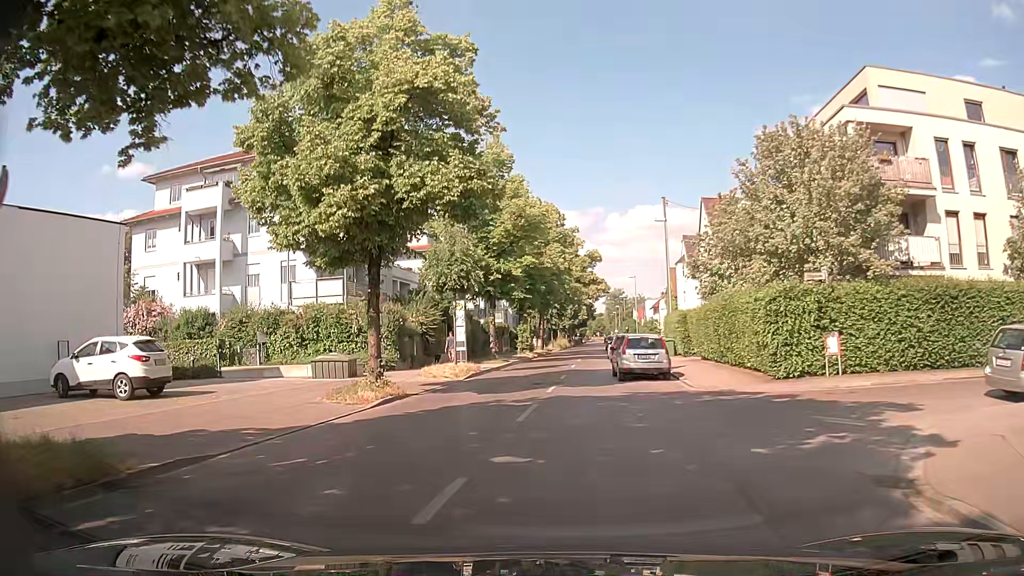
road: tertiary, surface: asphalt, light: Day
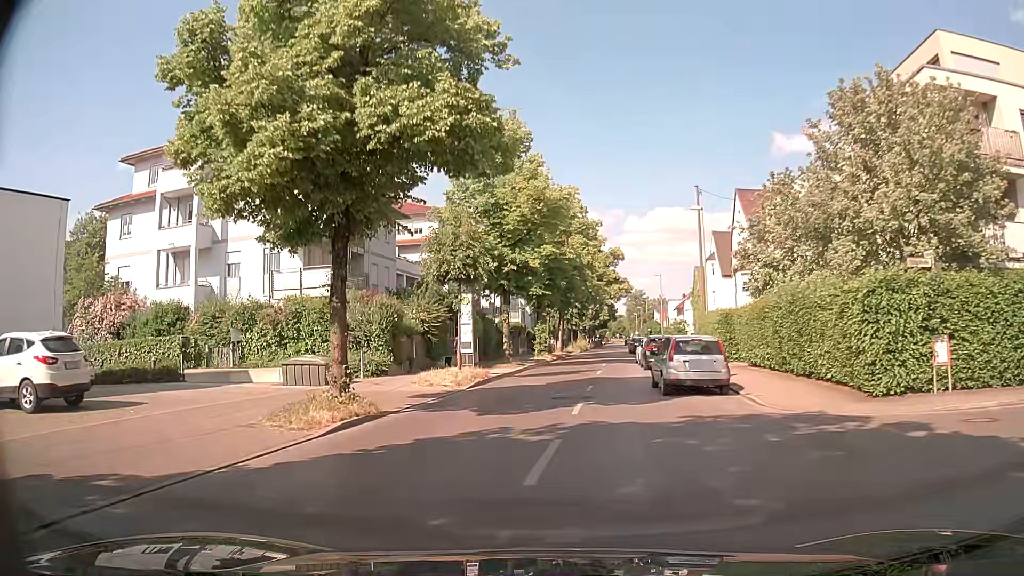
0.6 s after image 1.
(-0.1, +4.8) m; -1°
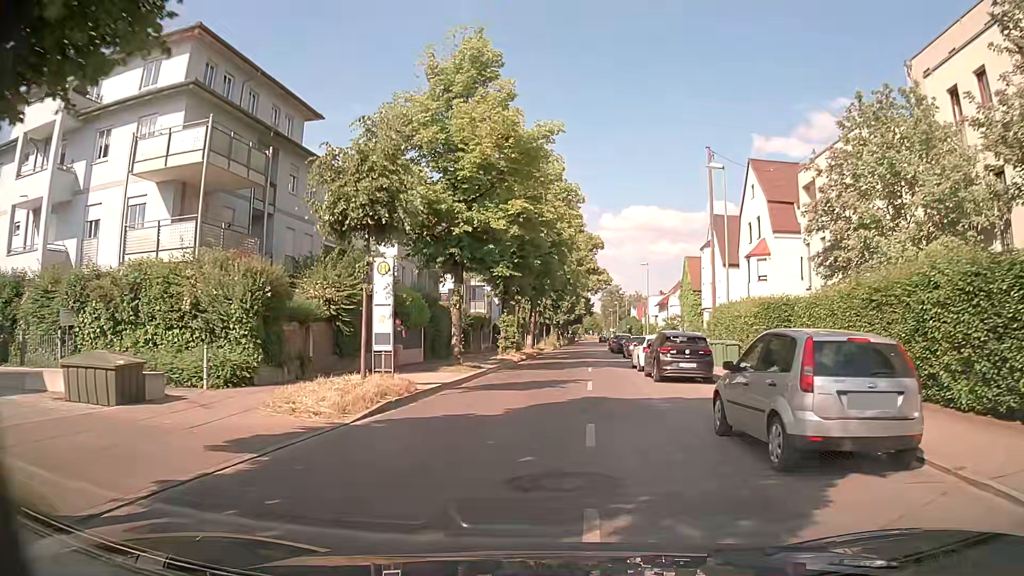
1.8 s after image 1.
(-0.1, +9.9) m; +1°
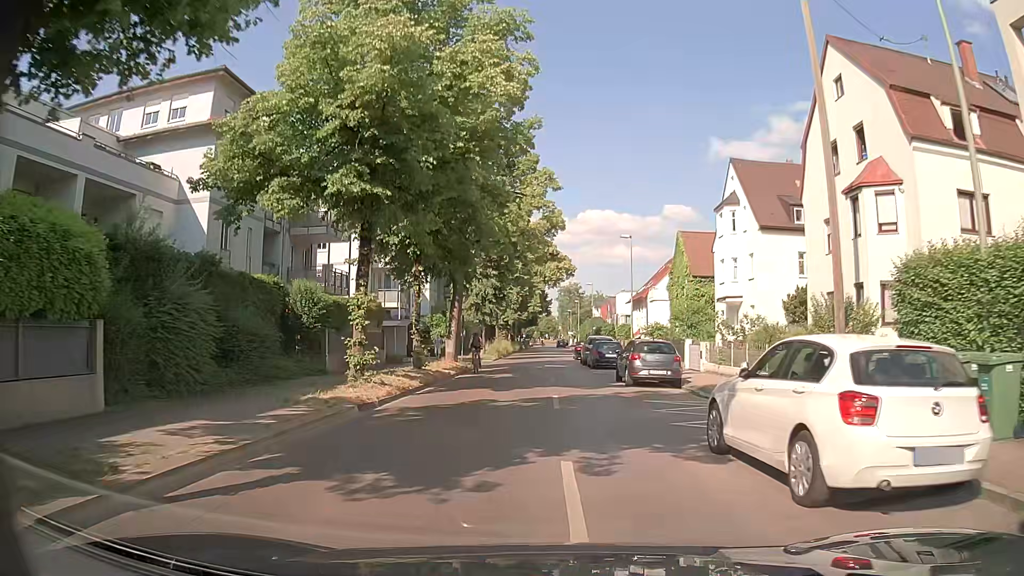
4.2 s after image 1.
(+1.1, +21.2) m; +4°
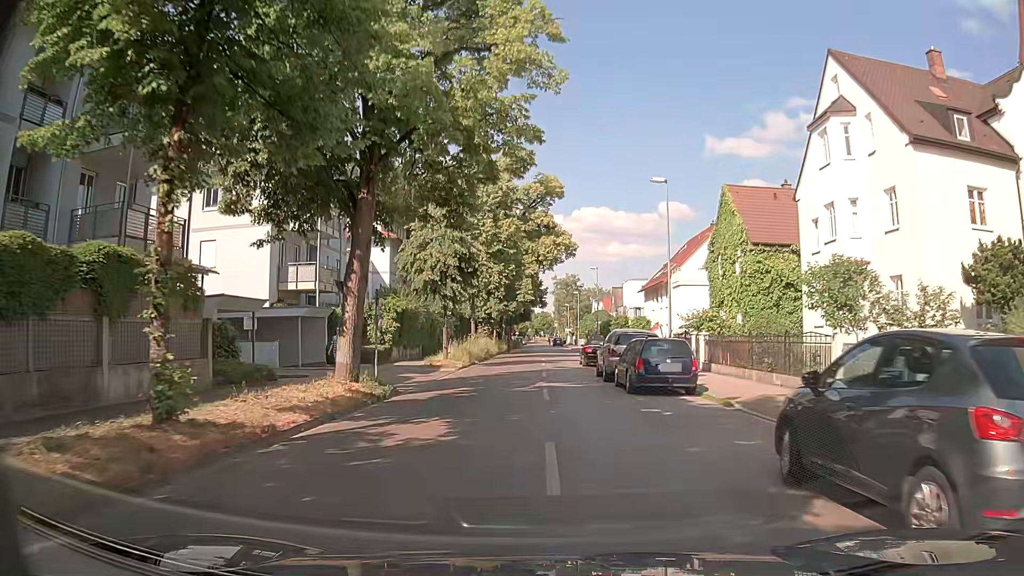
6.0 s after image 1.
(+0.2, +16.8) m; +1°
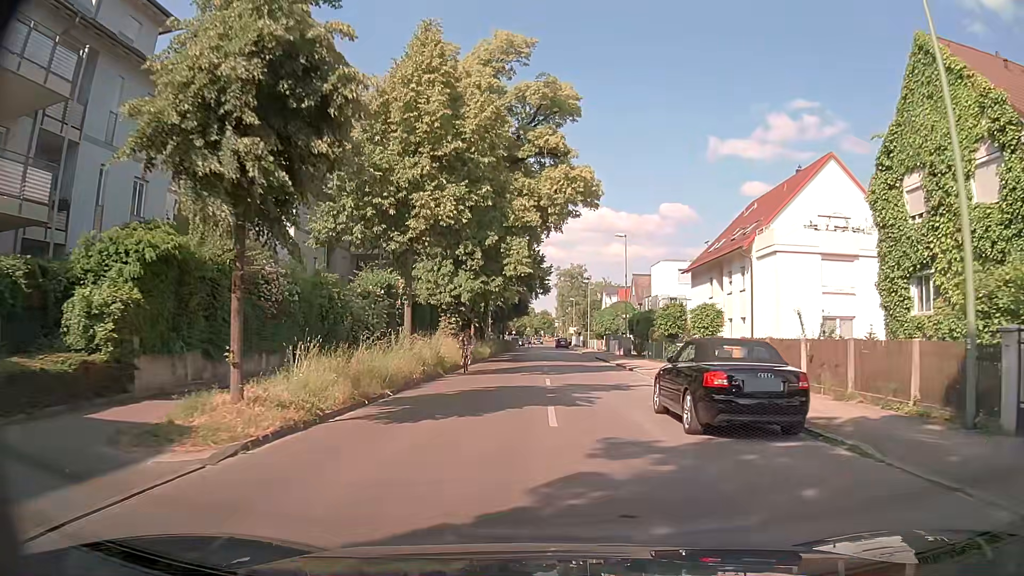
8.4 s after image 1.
(-0.5, +23.2) m; -1°
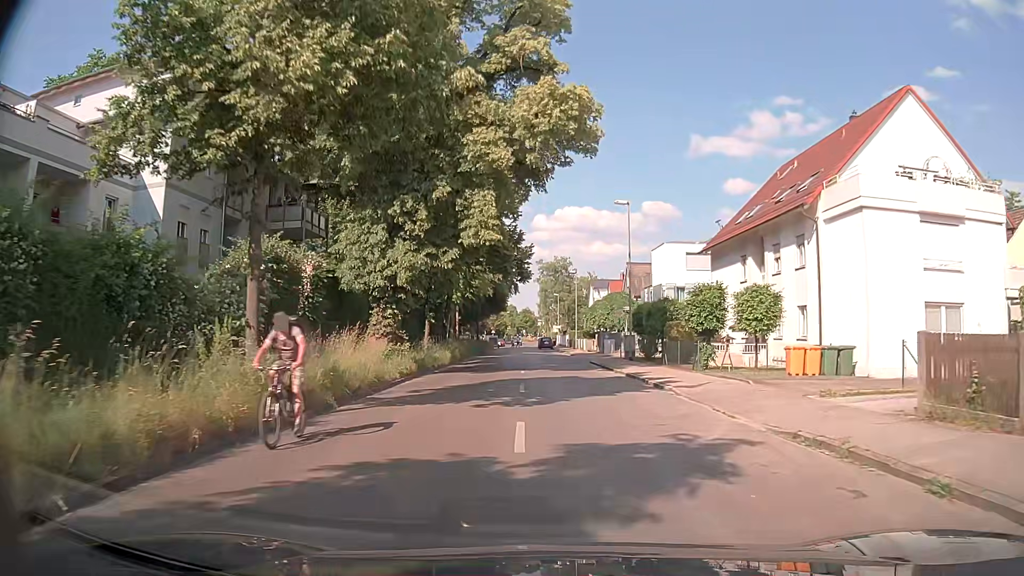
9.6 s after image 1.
(+0.2, +11.5) m; +1°
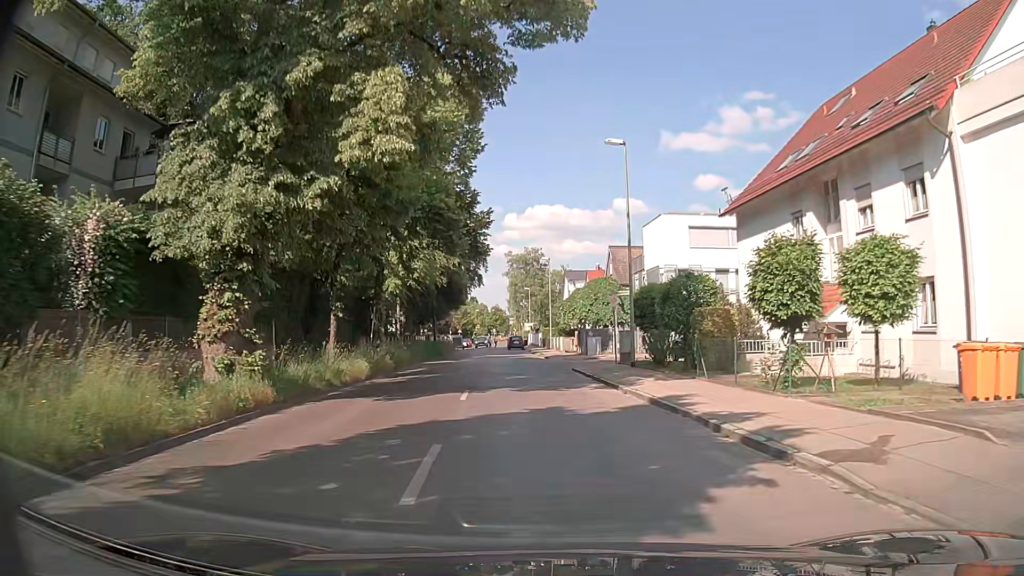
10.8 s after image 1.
(+0.4, +11.4) m; +3°
(0, +10) (0, +20) (-1, +30) (-2, +40) (-3, +50) (-4, +60) (-5, +70) (-7, +80) (-7, +90) (-8, +100) m
